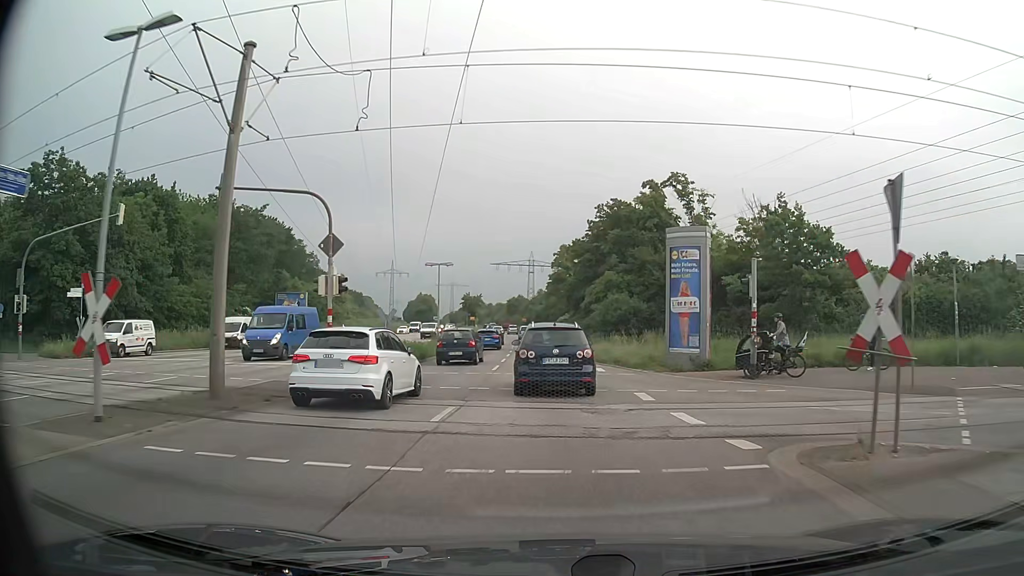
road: primary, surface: asphalt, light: Day
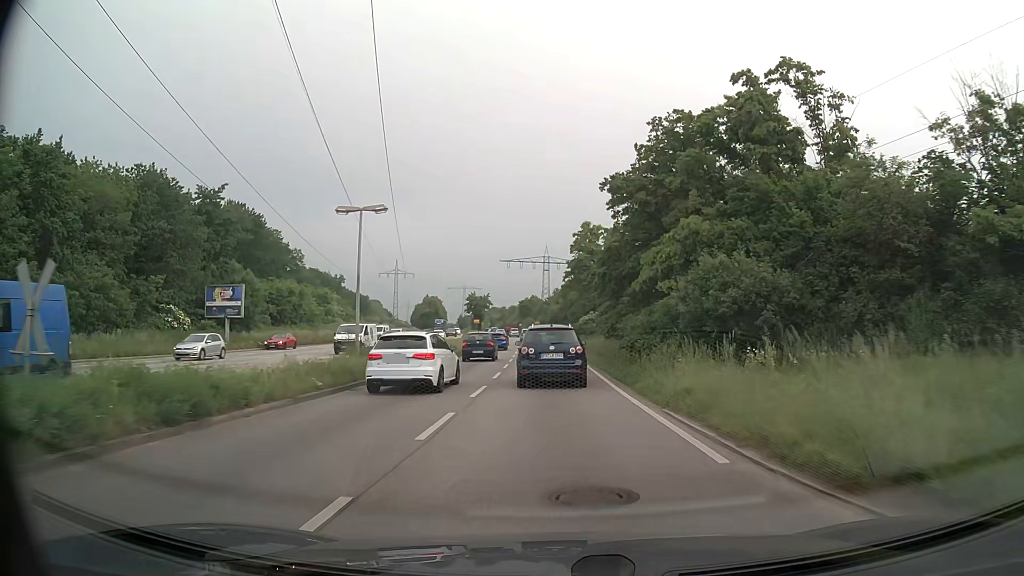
(-0.3, +20.6) m; -2°
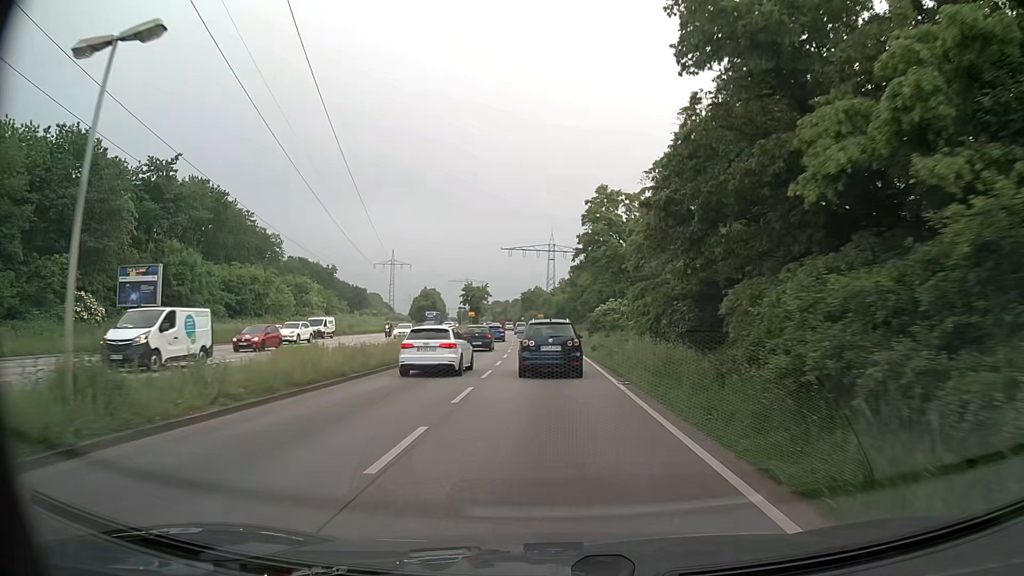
(0.0, +14.4) m; 0°
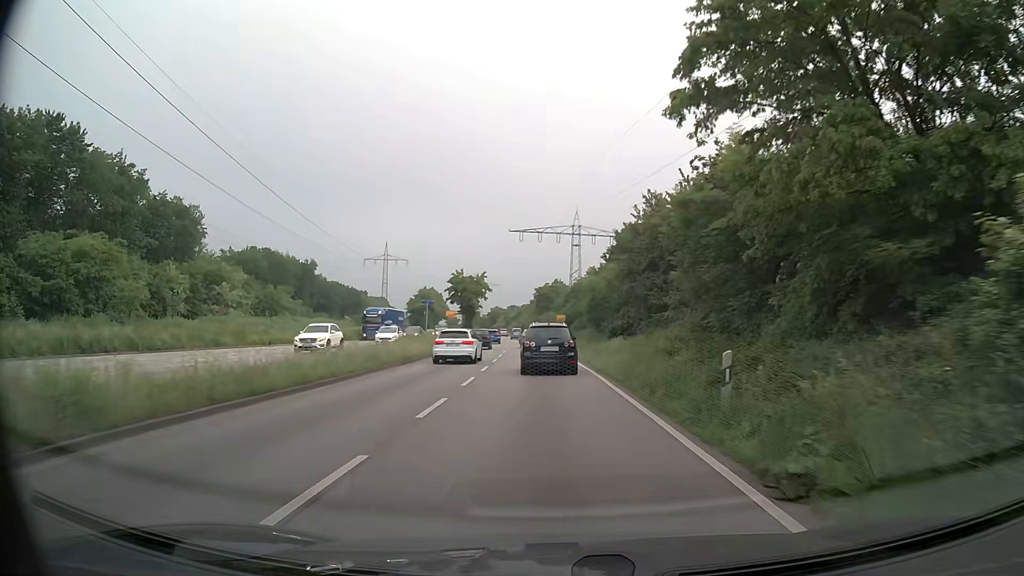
(-0.5, +38.4) m; -2°
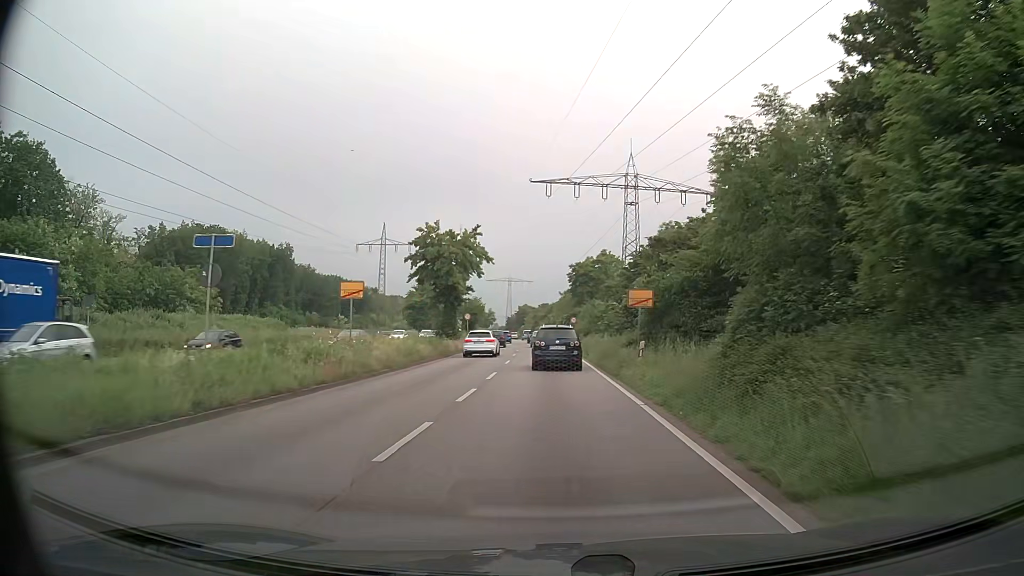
(-1.1, +40.0) m; -3°
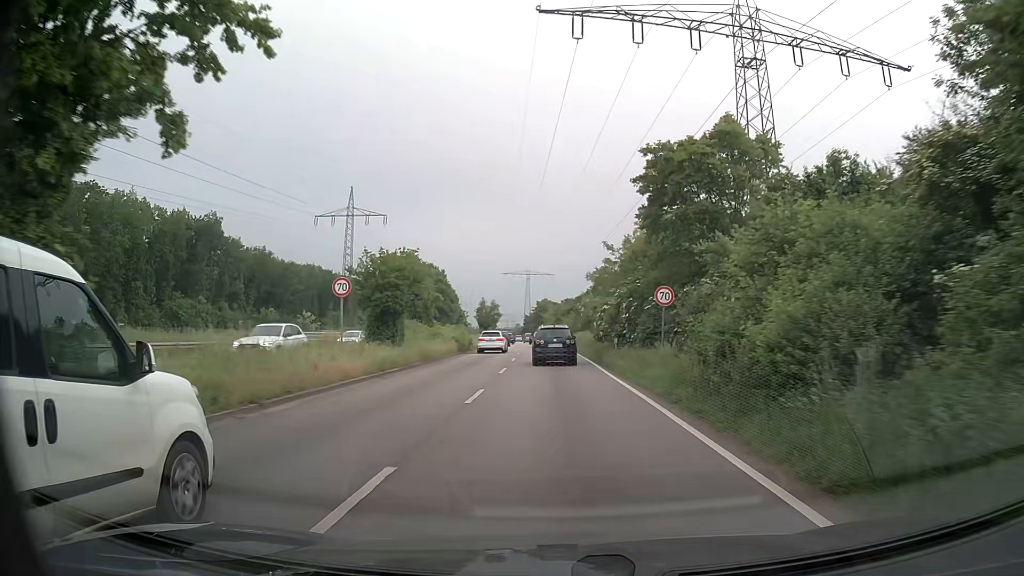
(-1.0, +42.8) m; -2°
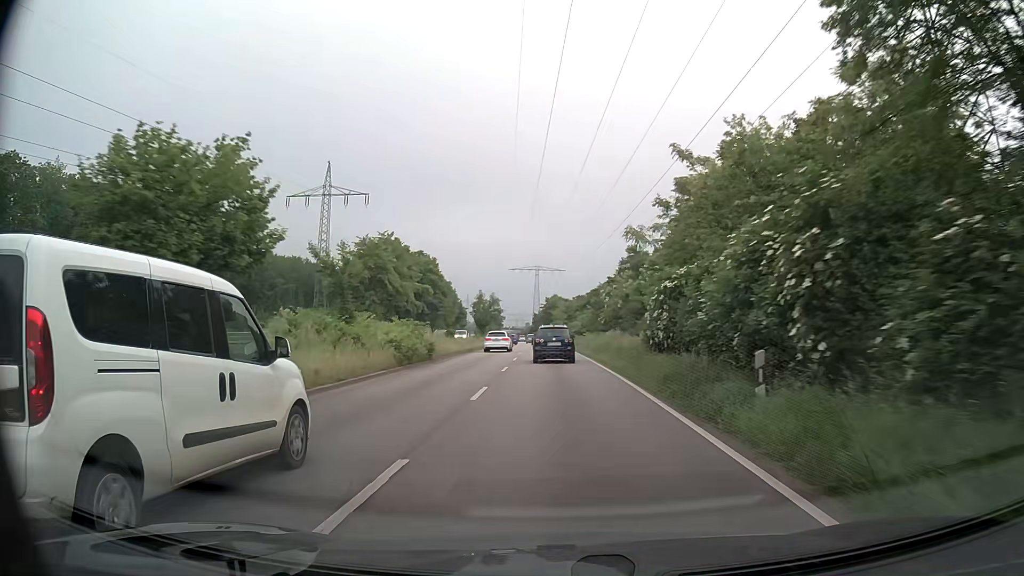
(-0.1, +18.0) m; -1°
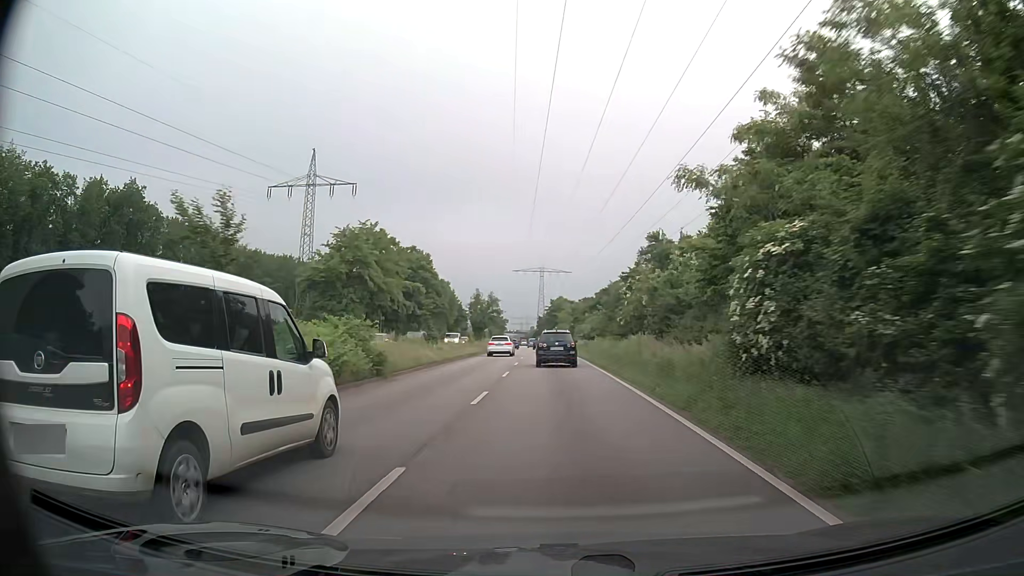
(0.0, +9.4) m; 0°
(0, +10) (0, +20) (-1, +30) (-1, +40) (-1, +50) (-2, +60) (-2, +70) (-3, +80) (-3, +90) (-4, +100) m
